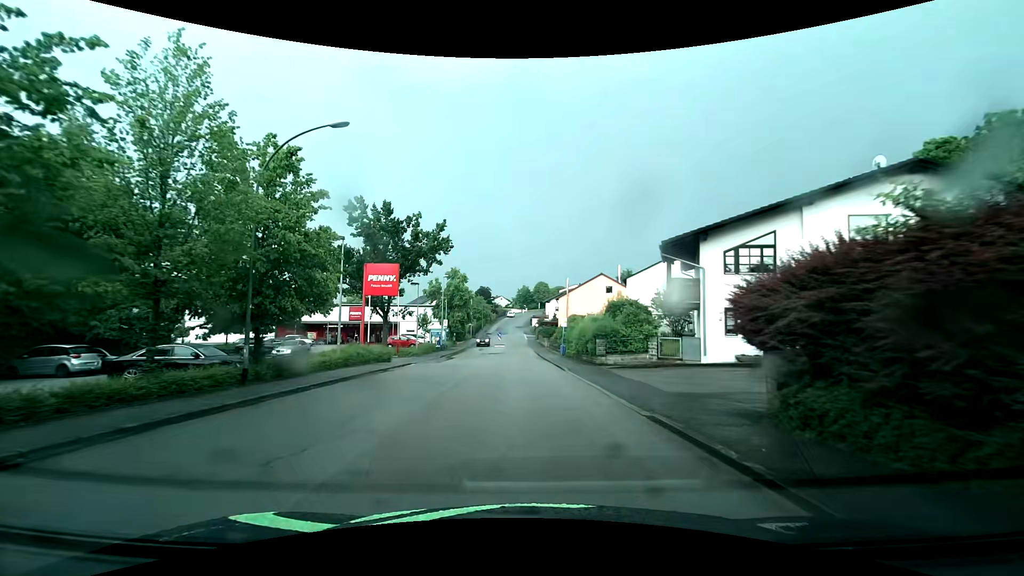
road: residential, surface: asphalt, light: Day
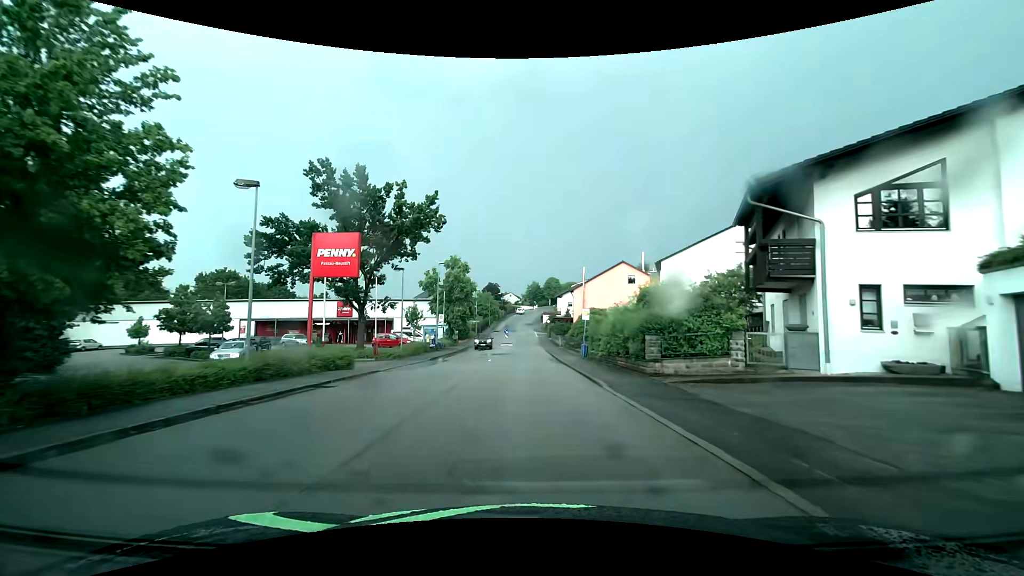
(0.0, +8.7) m; -1°
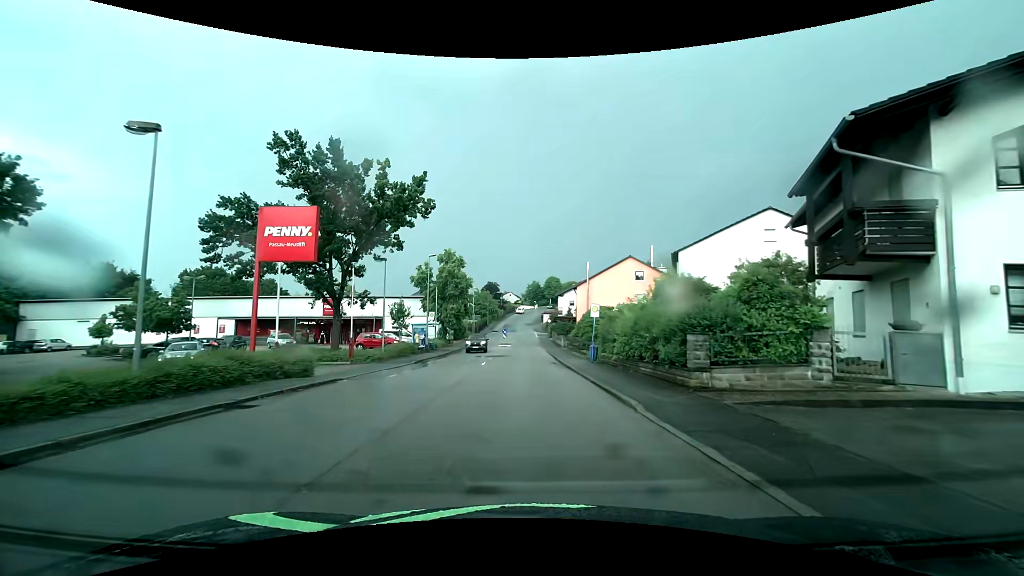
(0.0, +4.4) m; 0°
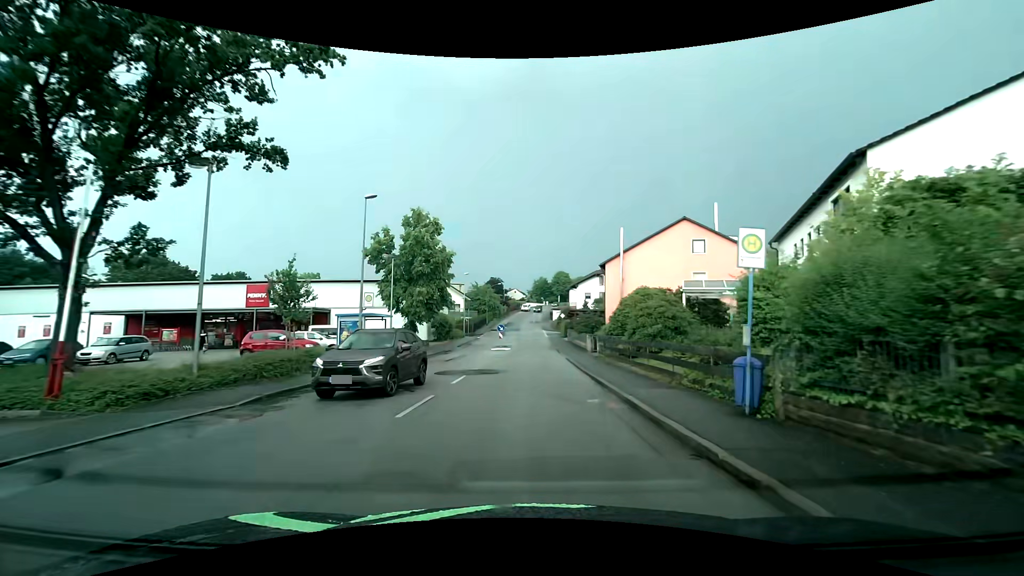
(-0.1, +18.0) m; -1°
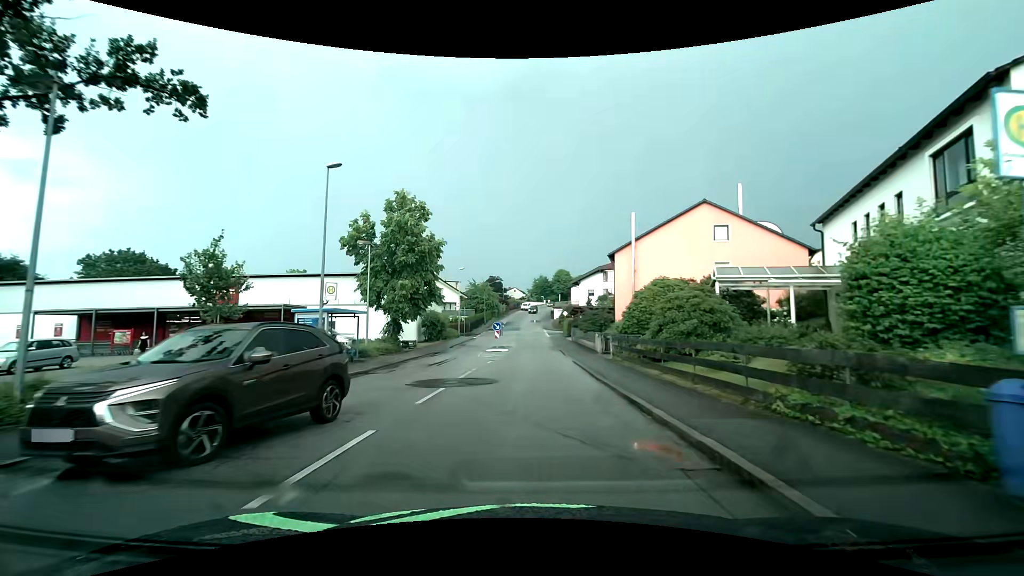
(+0.1, +4.6) m; 0°
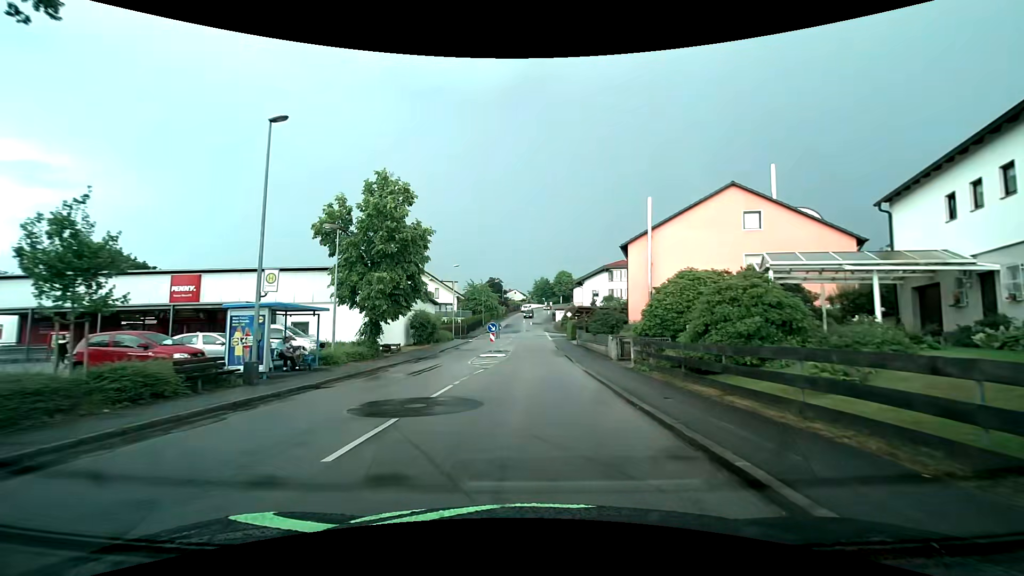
(0.0, +4.7) m; 0°
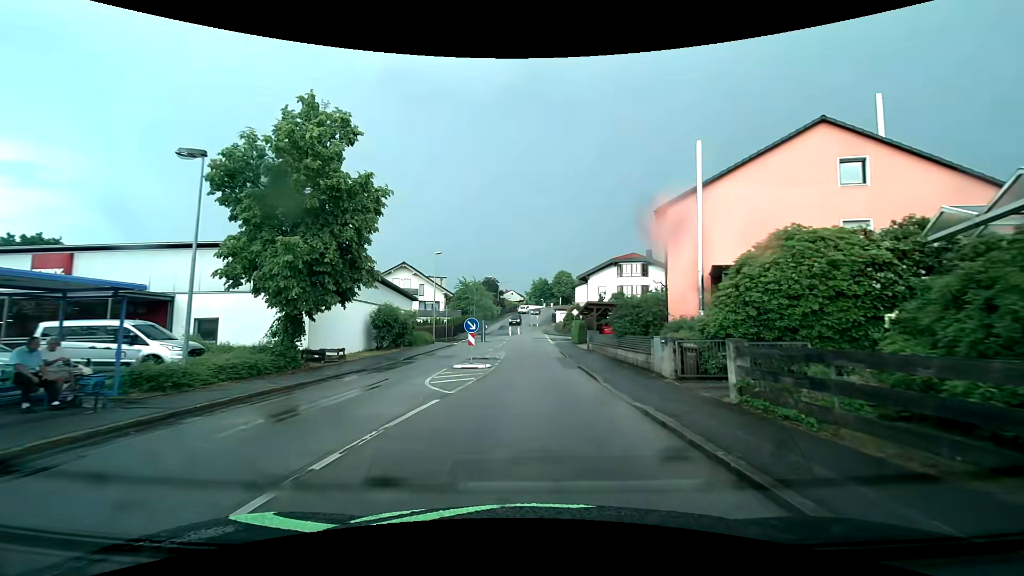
(0.0, +9.5) m; 0°
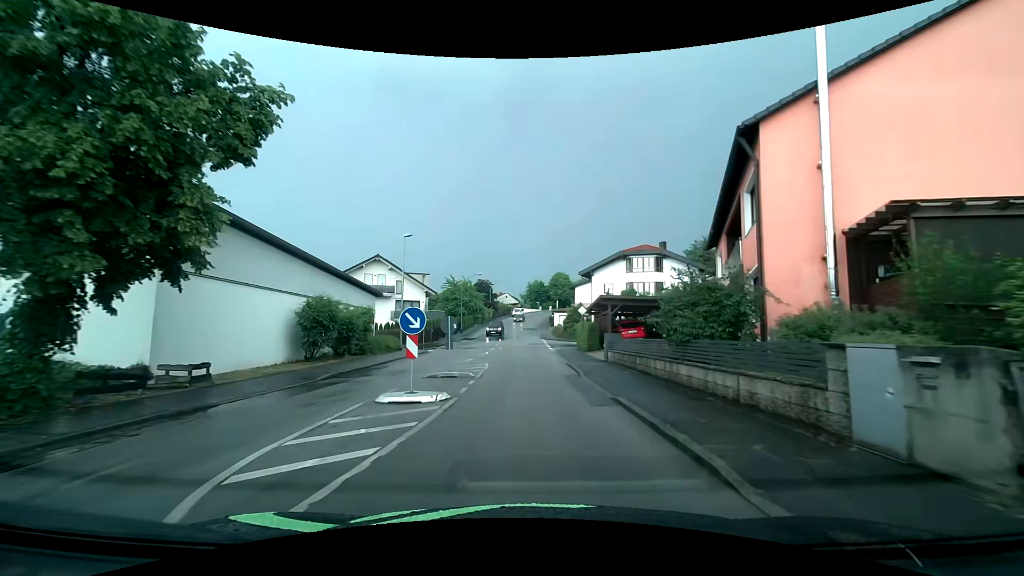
(+0.1, +9.5) m; +1°
(0, +10) (0, +20) (0, +30) (-1, +40) (-1, +50) (-1, +60) (-1, +70) (-1, +80) (-1, +90) (-1, +100) m
